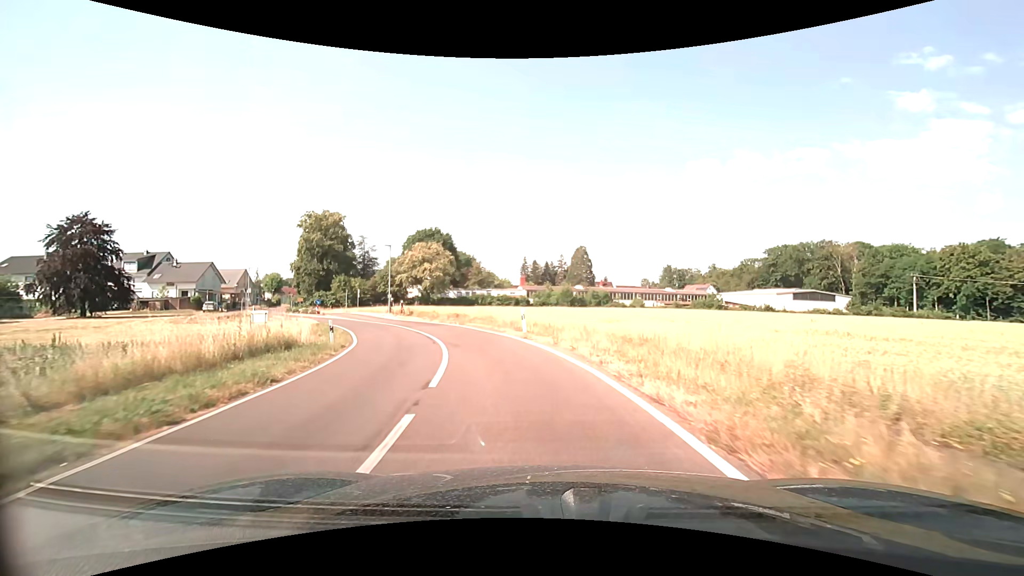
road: tertiary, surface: asphalt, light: Day
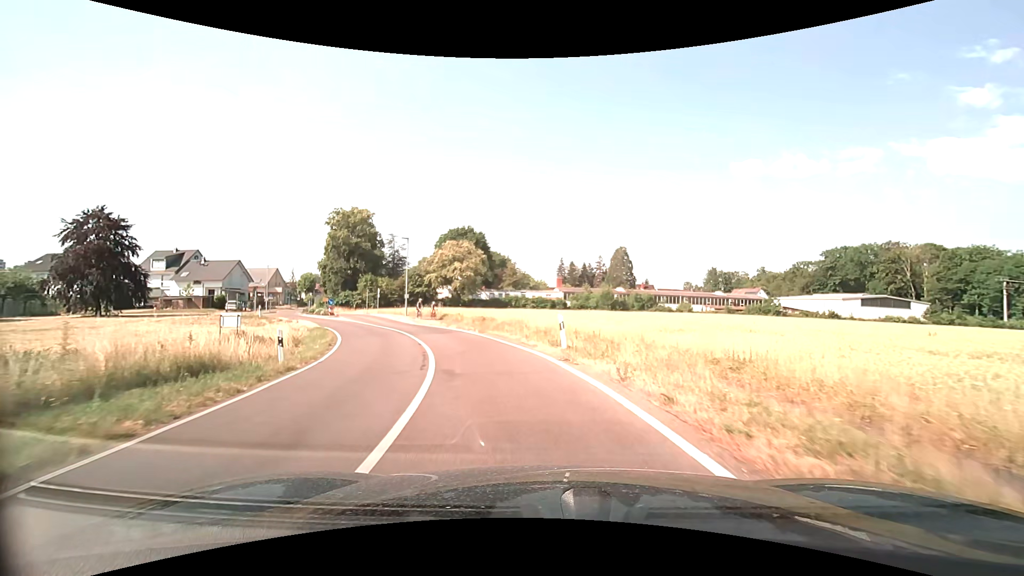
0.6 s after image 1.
(-0.2, +6.5) m; -4°
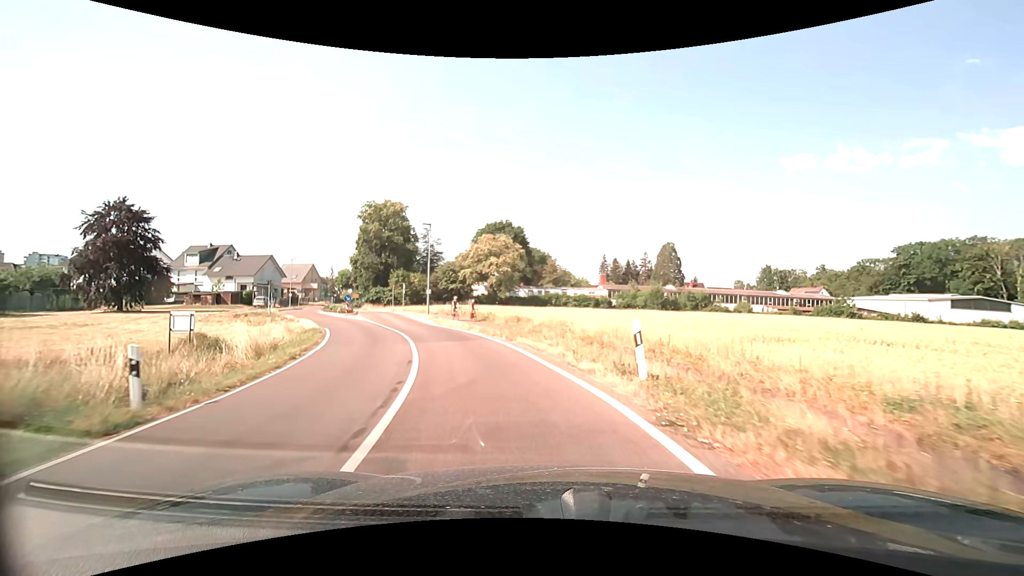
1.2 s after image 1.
(-0.3, +6.2) m; -5°
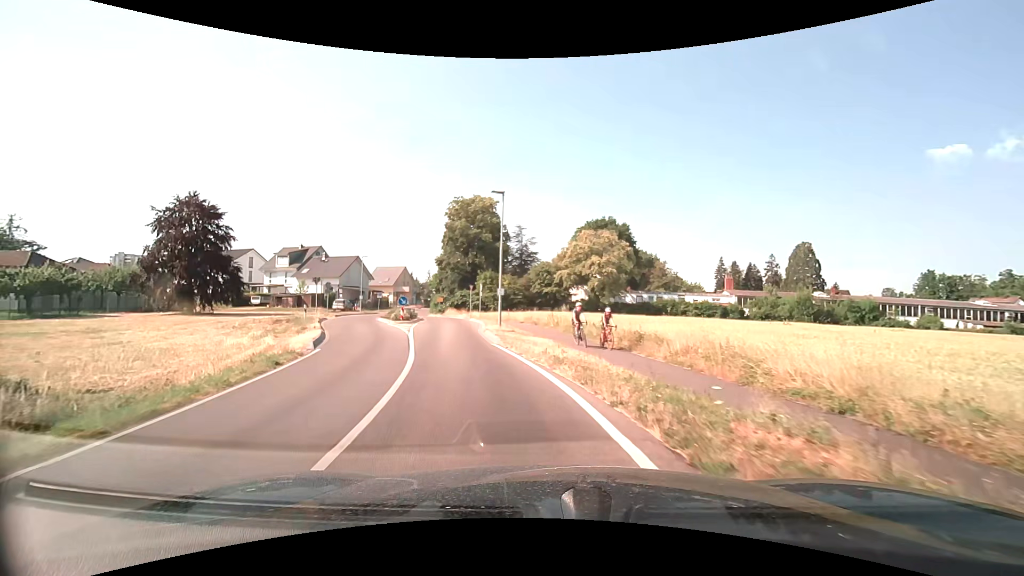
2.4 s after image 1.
(-1.1, +11.7) m; -12°
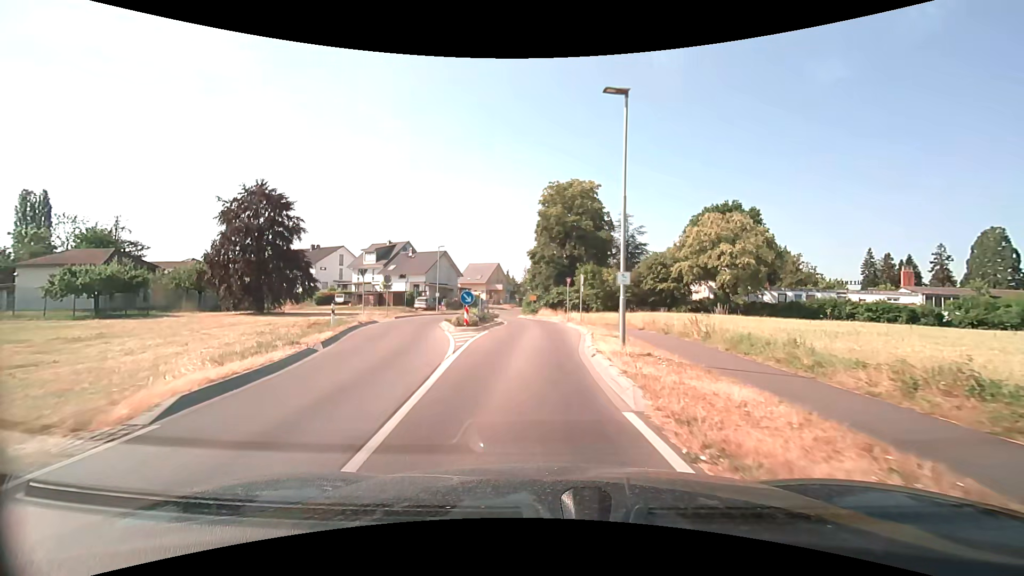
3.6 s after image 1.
(-1.1, +10.7) m; -11°
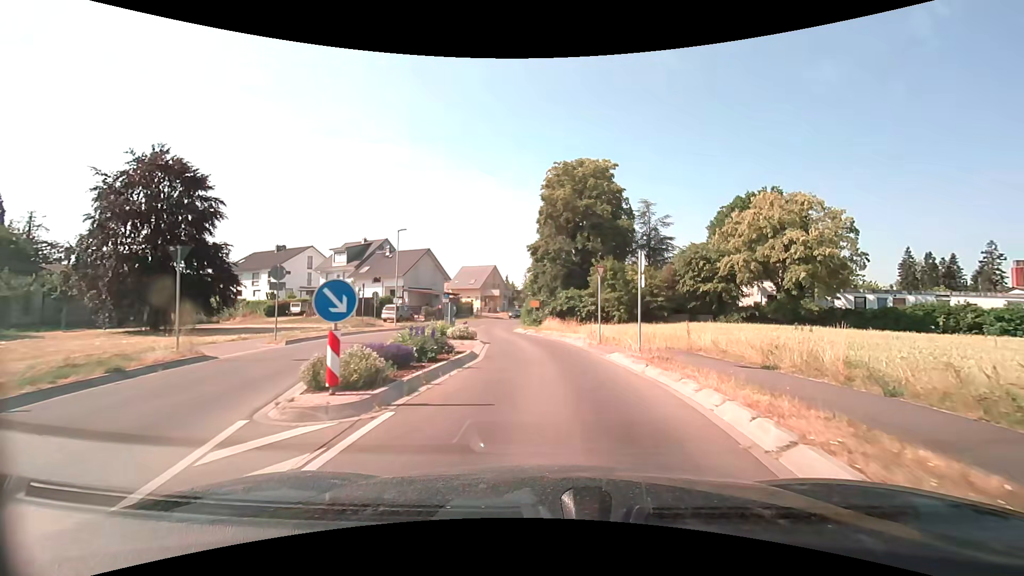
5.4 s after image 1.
(-0.4, +14.7) m; +1°
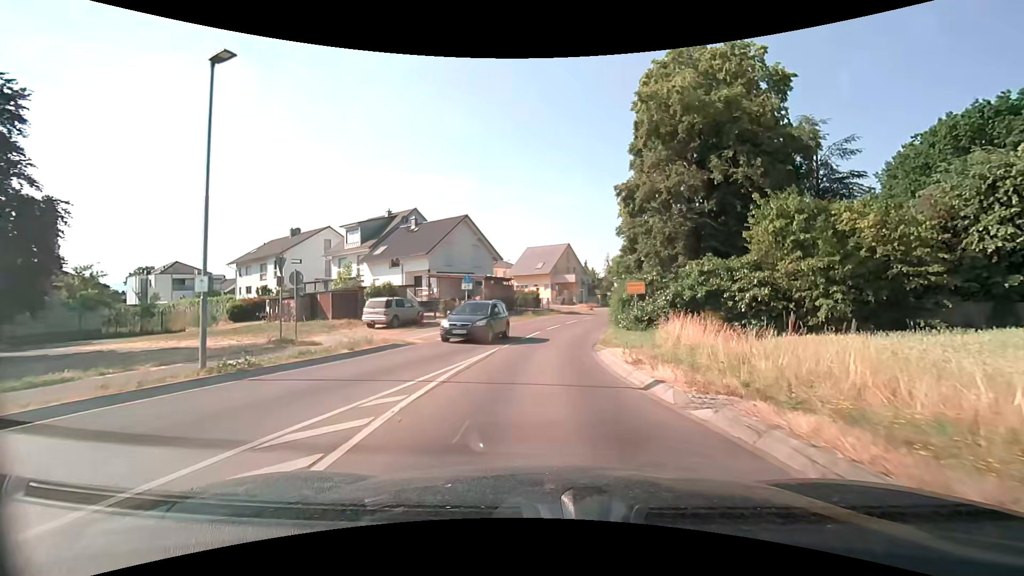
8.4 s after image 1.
(-1.5, +23.2) m; -10°
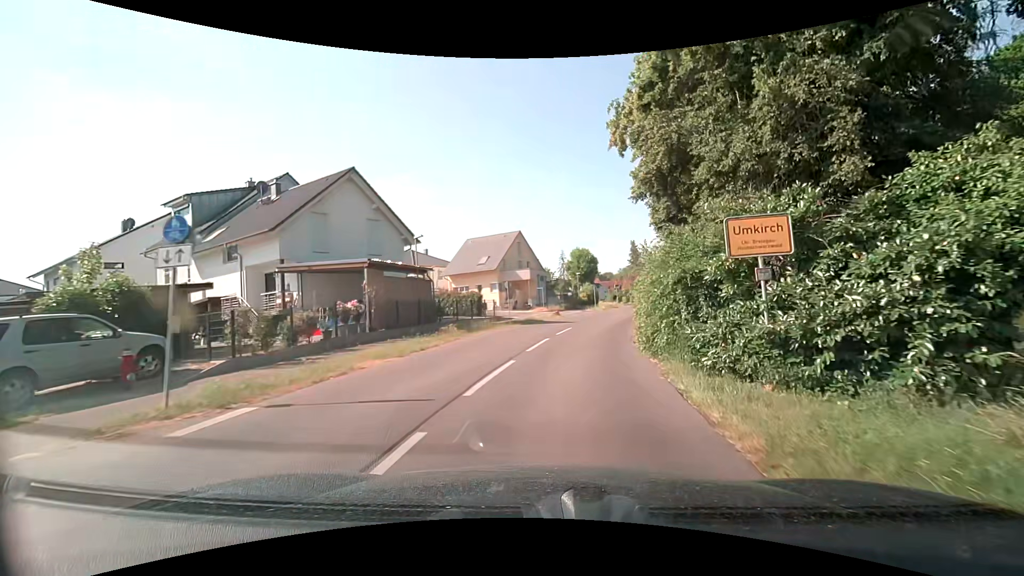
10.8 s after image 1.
(+0.5, +19.0) m; +6°
(0, +10) (+2, +20) (+4, +30) (+6, +39) (+9, +49) (+12, +59) (+14, +68) (+16, +78) (+18, +88) (+19, +98) m
